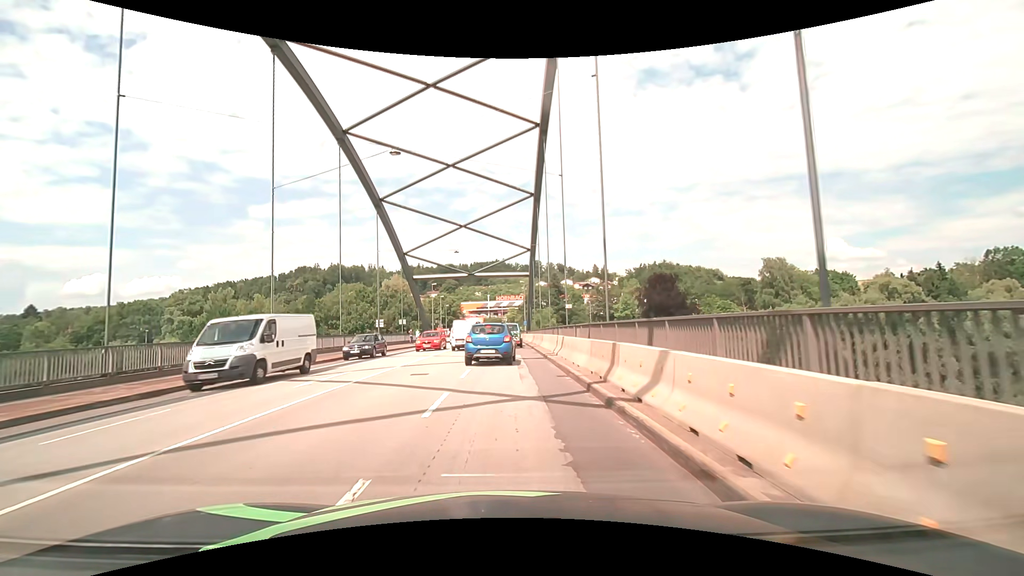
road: primary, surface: asphalt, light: Day
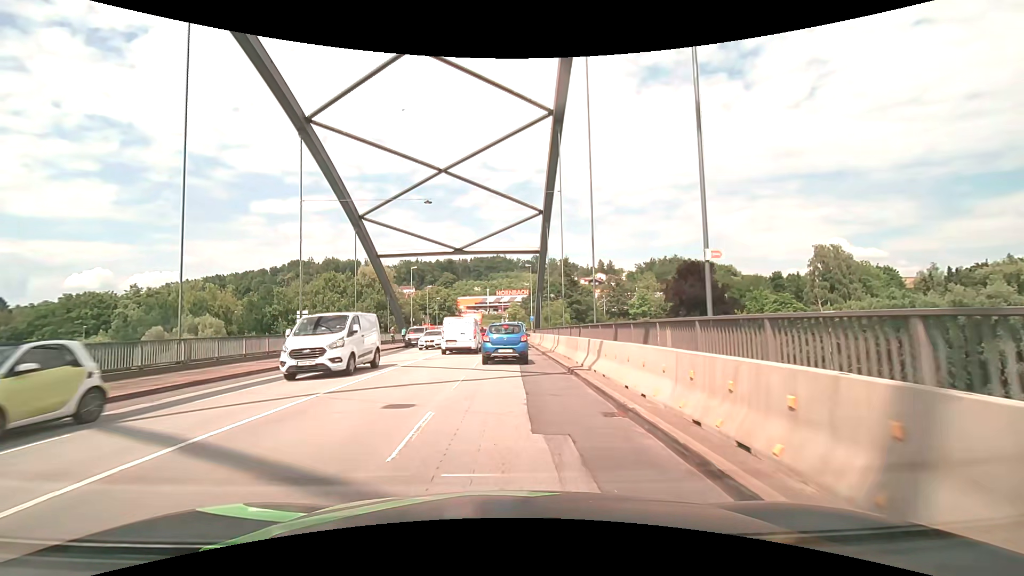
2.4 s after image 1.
(0.0, +20.5) m; 0°
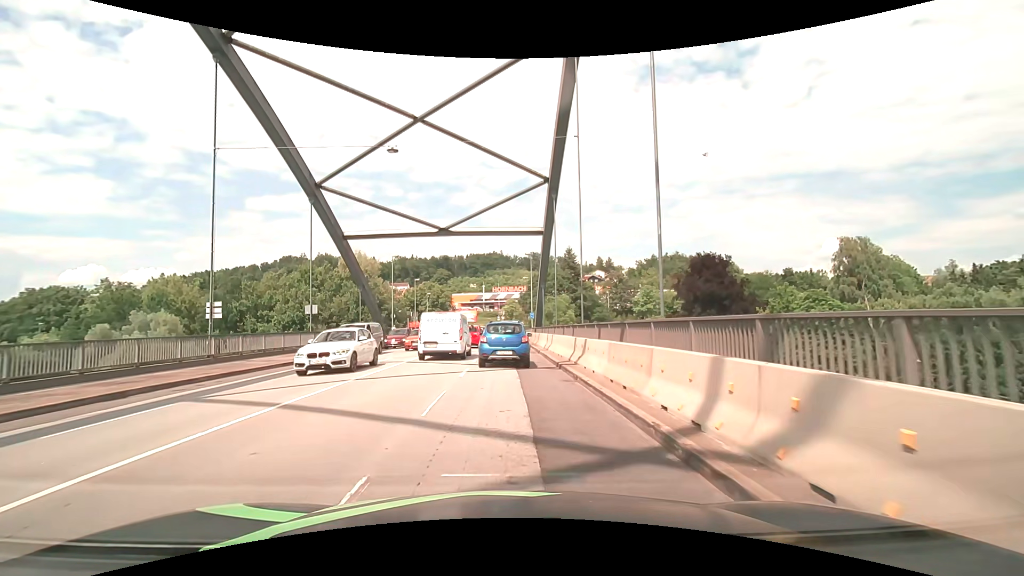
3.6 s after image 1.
(+0.1, +9.4) m; +1°
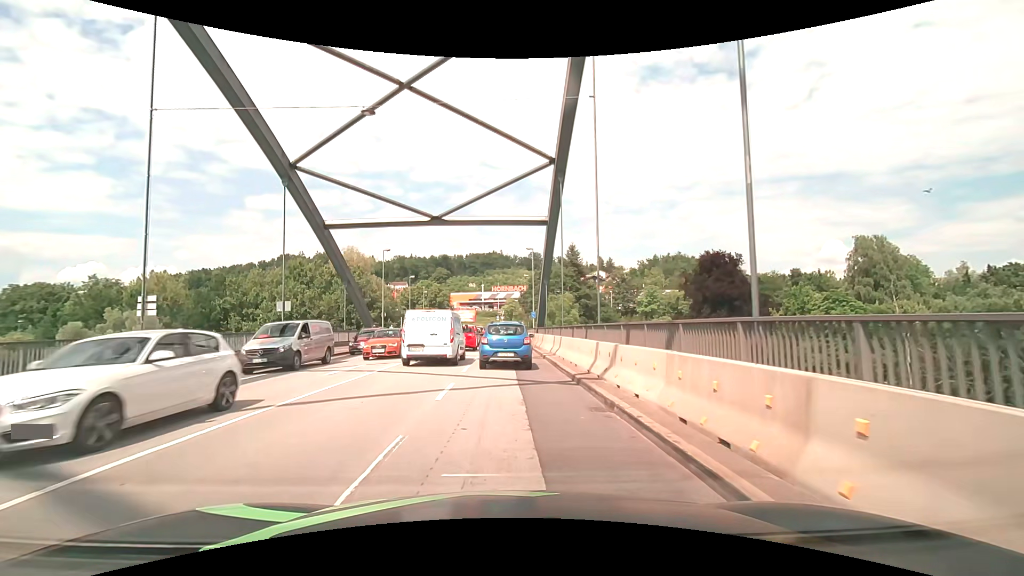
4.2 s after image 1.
(0.0, +4.3) m; 0°
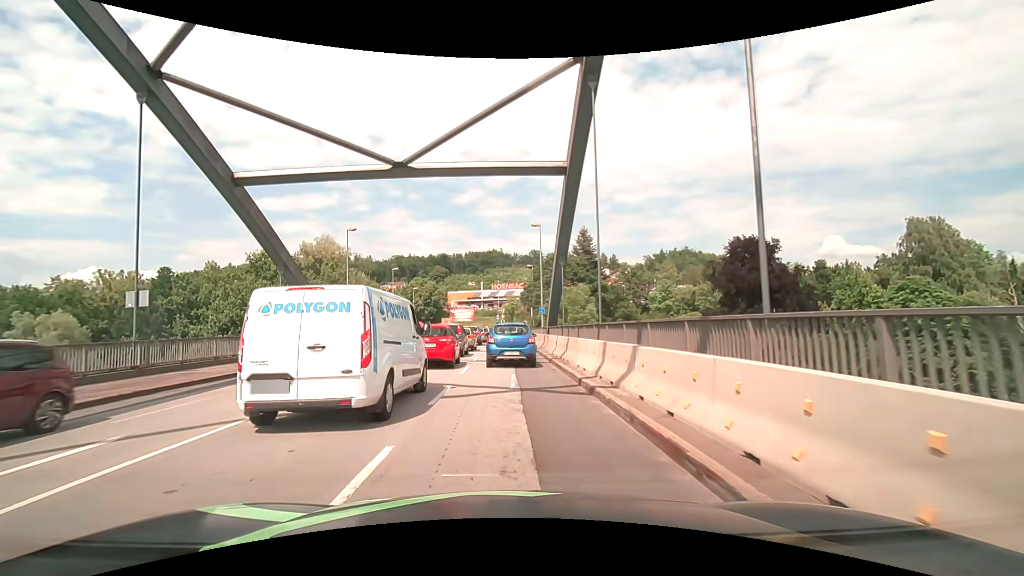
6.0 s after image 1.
(-0.1, +12.4) m; -1°
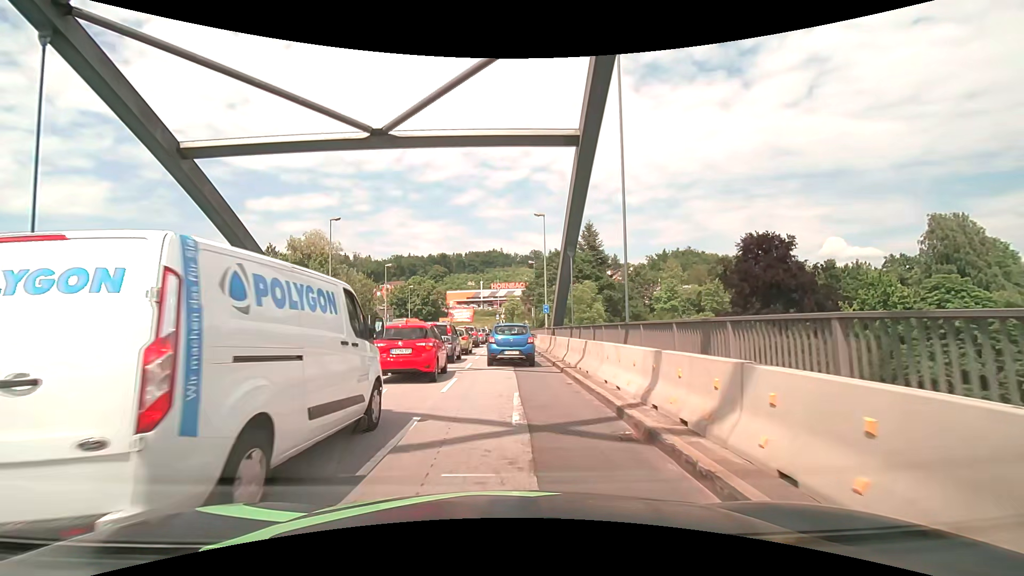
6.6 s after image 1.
(0.0, +4.2) m; 0°
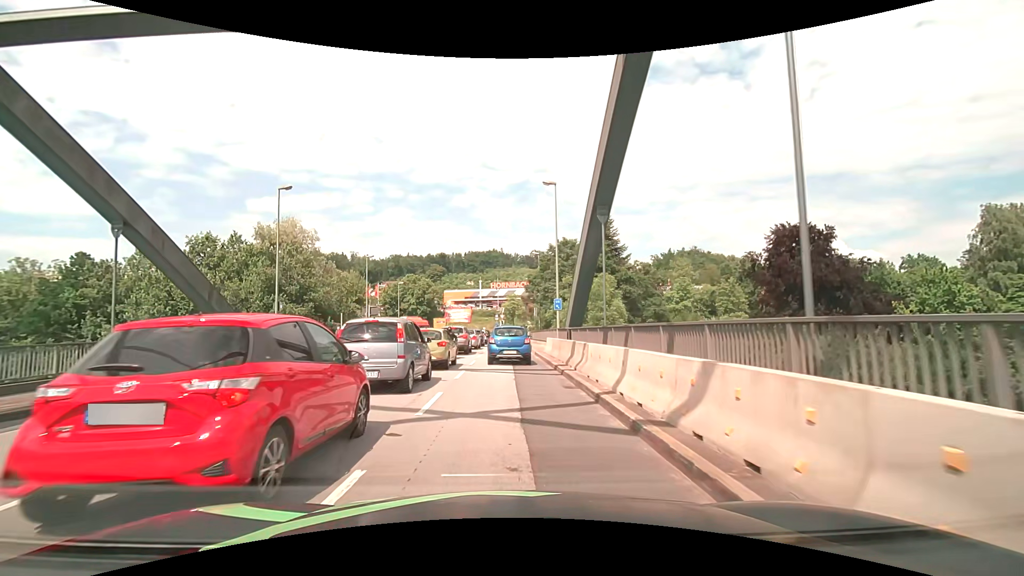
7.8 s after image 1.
(0.0, +8.9) m; 0°
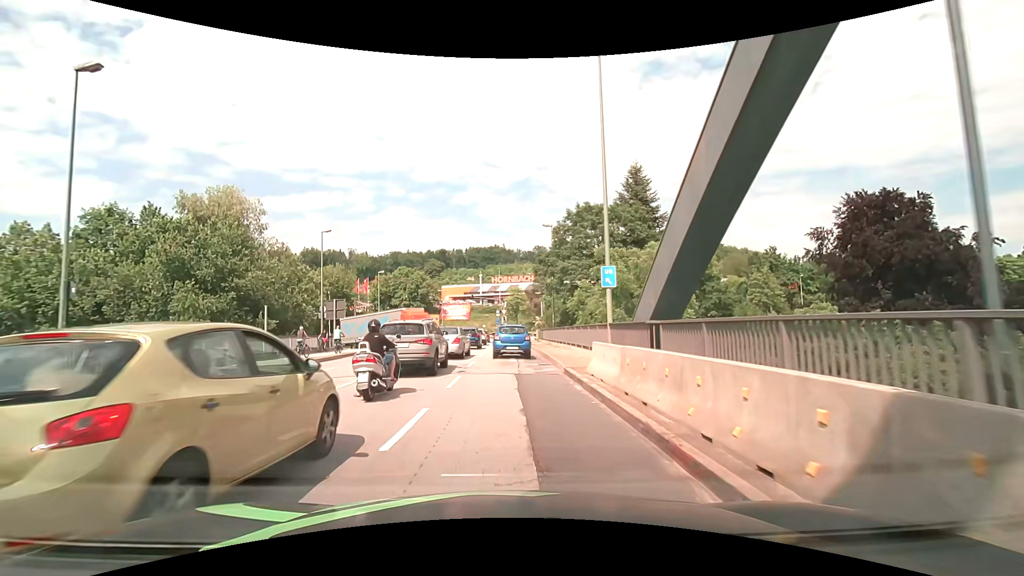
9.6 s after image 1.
(0.0, +14.3) m; +1°
(0, +10) (0, +20) (0, +30) (0, +40) (0, +50) (0, +60) (+2, +70) (+8, +77) (+18, +81) (+27, +83) m
